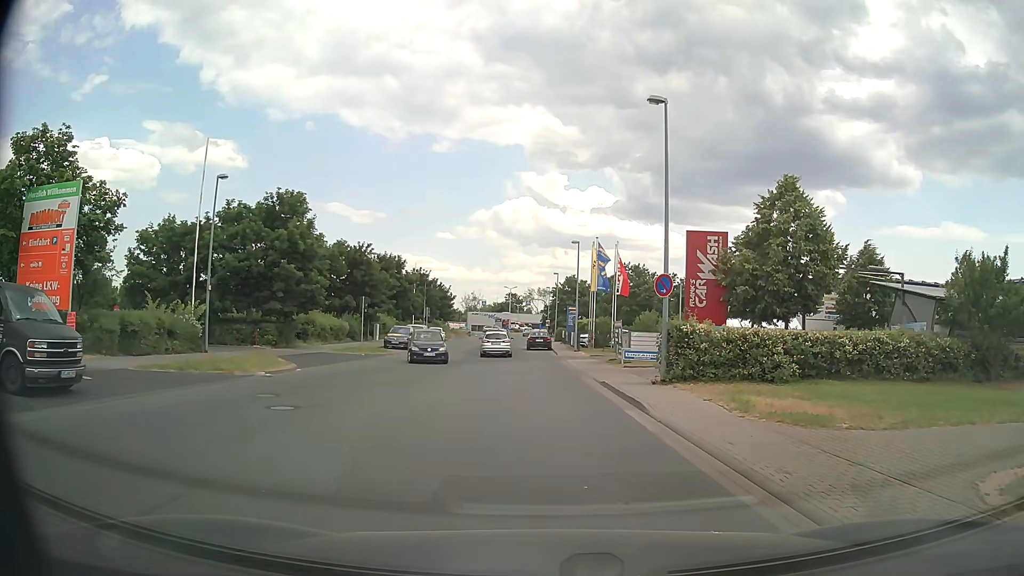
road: unclassified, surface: asphalt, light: Day
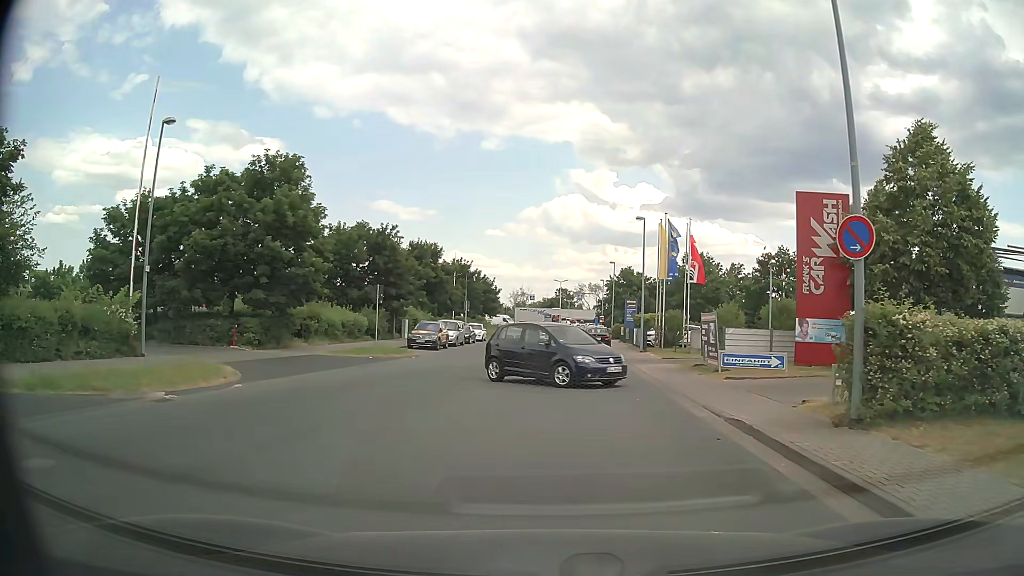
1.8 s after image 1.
(-0.2, +8.8) m; -4°
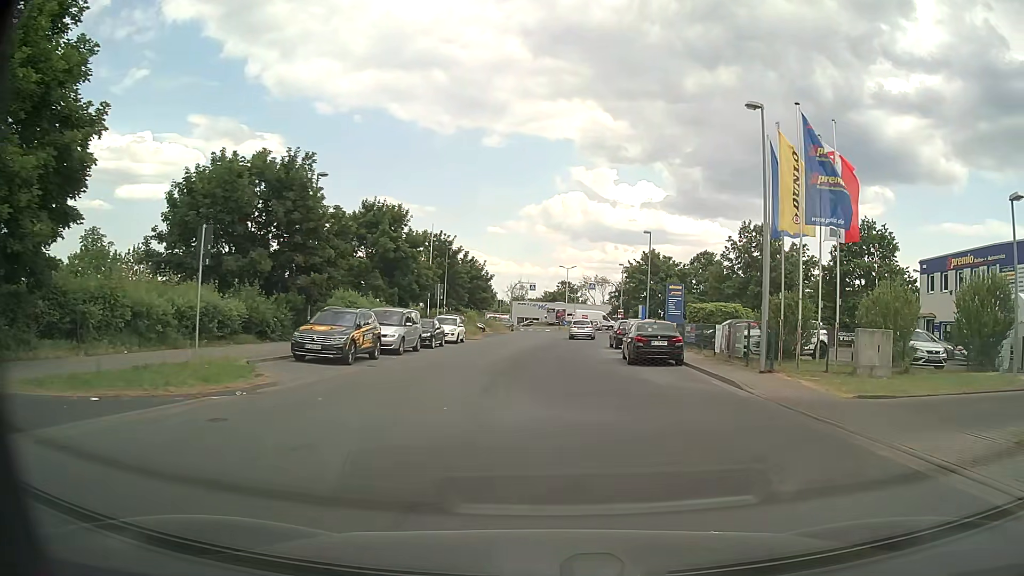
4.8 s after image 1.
(-0.6, +20.2) m; 0°
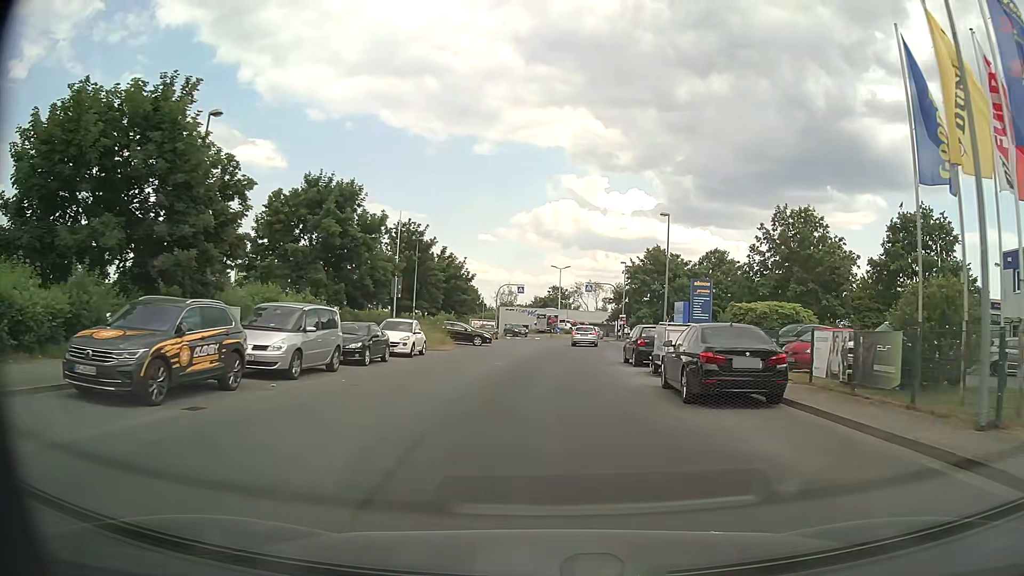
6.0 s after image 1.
(+0.1, +10.6) m; +1°
